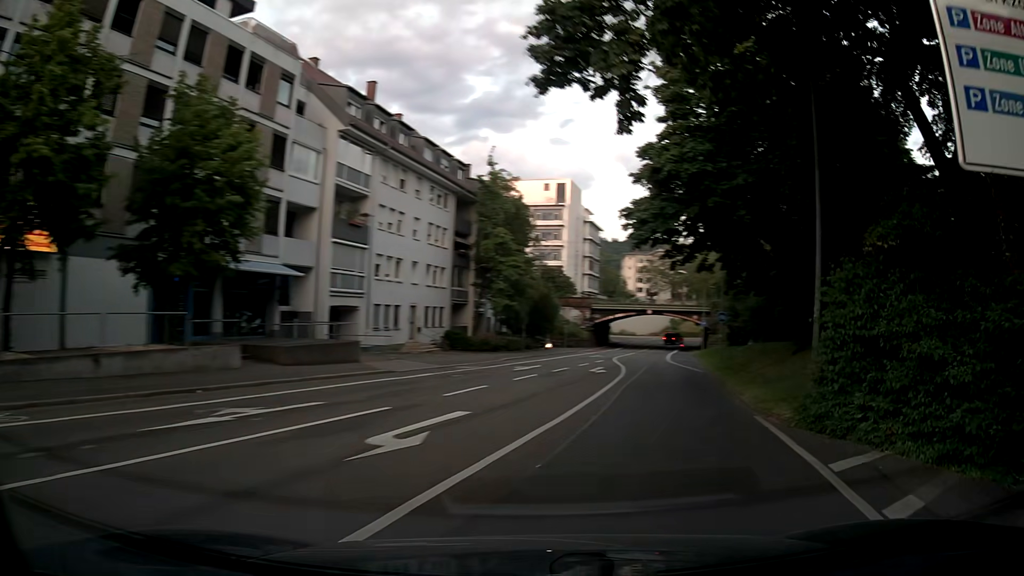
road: secondary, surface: asphalt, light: Day
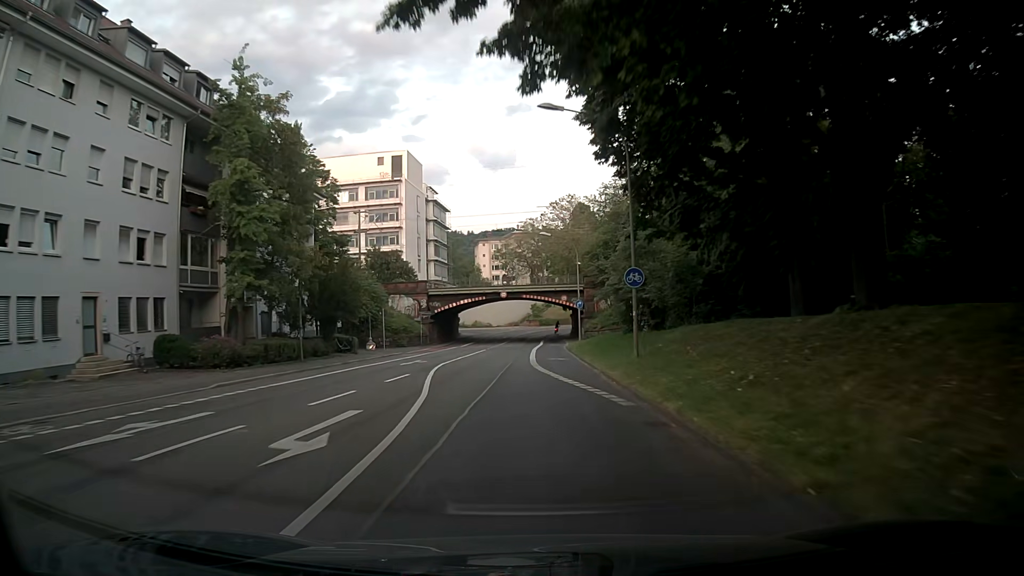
(+3.2, +19.9) m; +11°
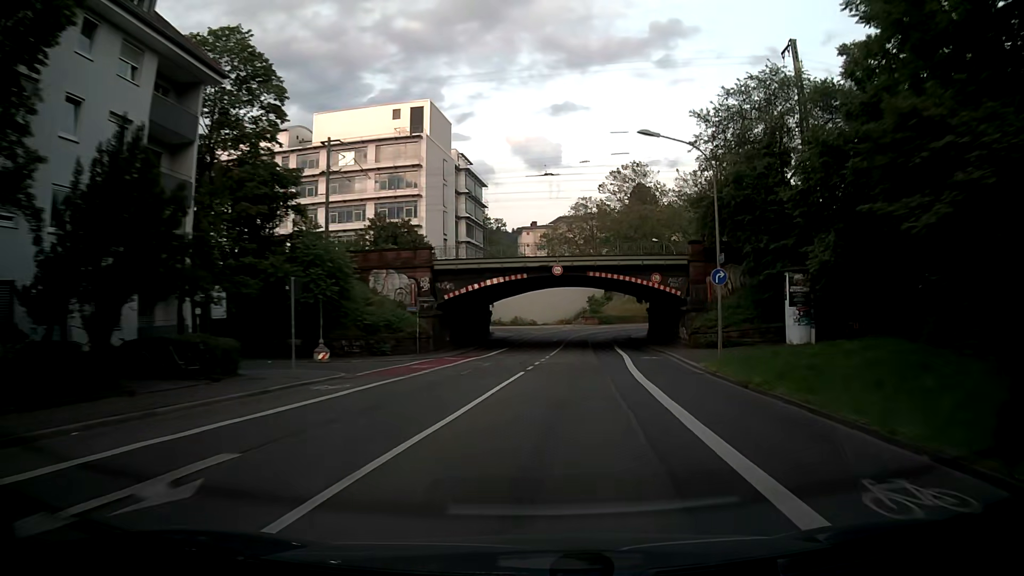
(-1.5, +26.3) m; -4°
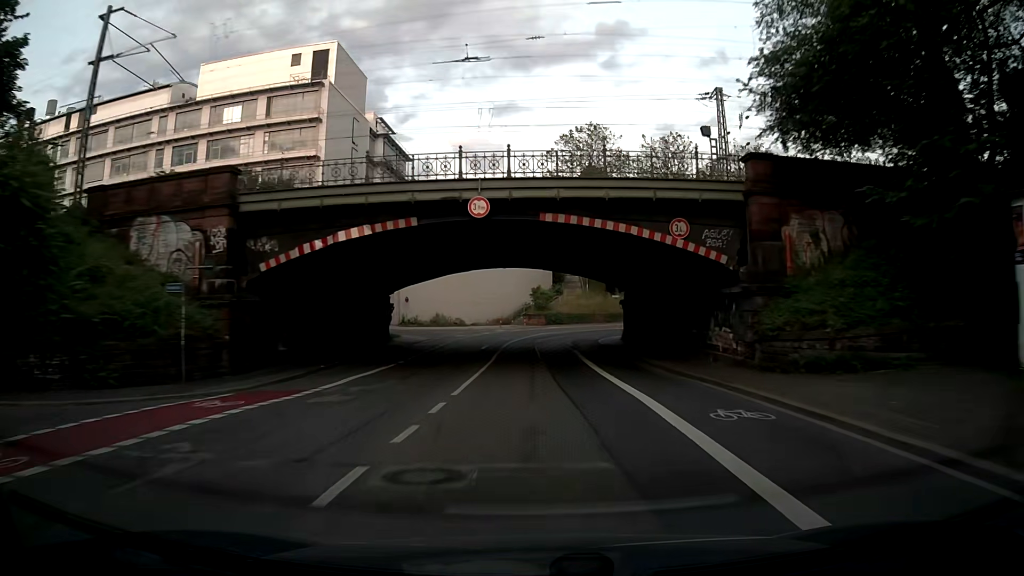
(+1.1, +20.8) m; +6°
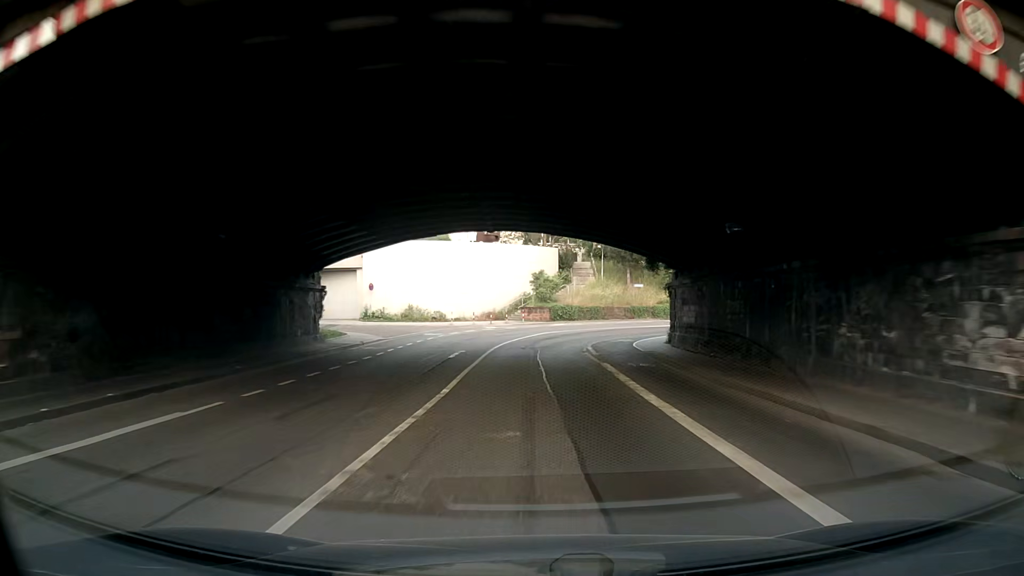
(-0.2, +15.0) m; 0°
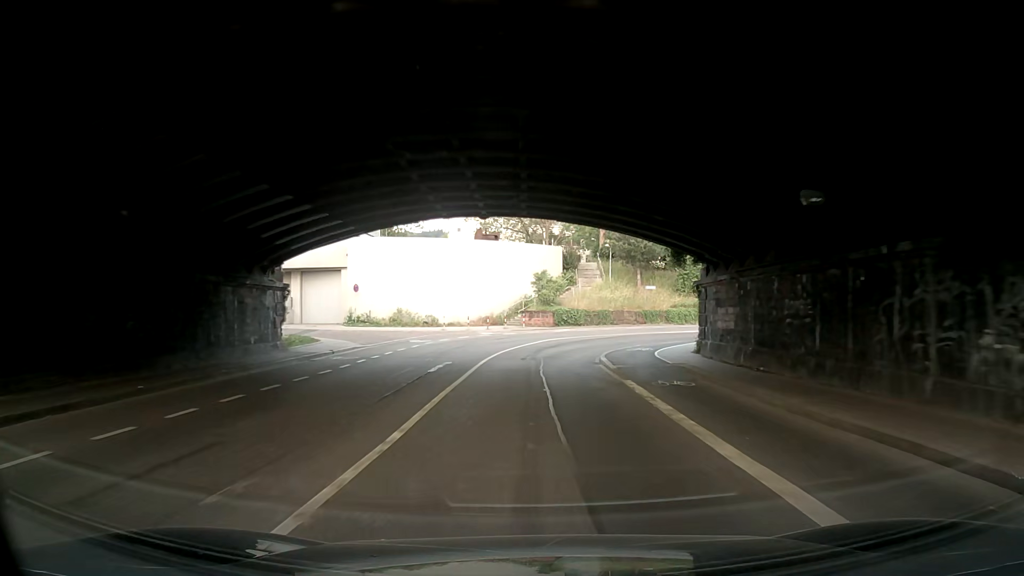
(-0.1, +4.9) m; 0°
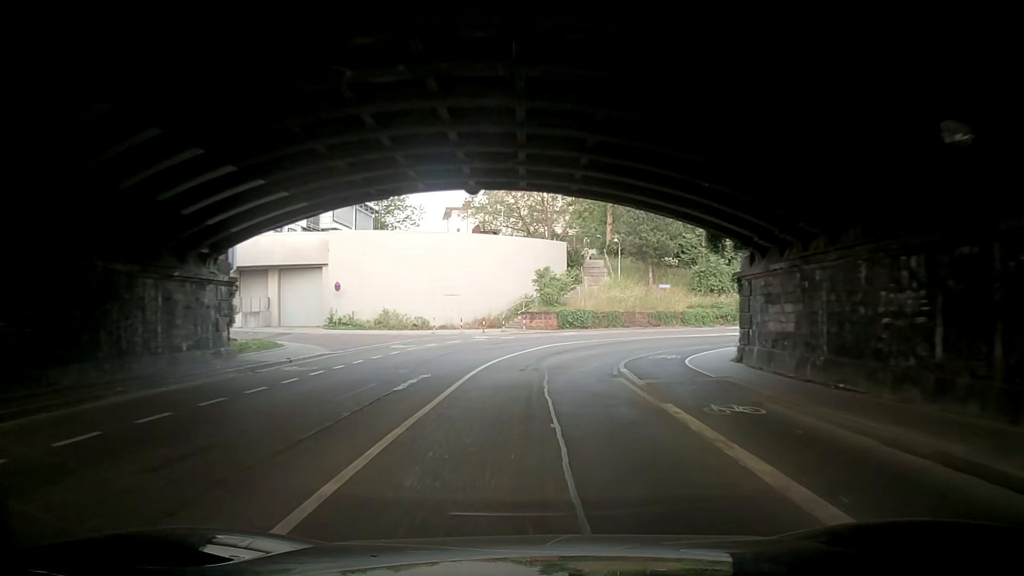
(-0.1, +4.8) m; 0°
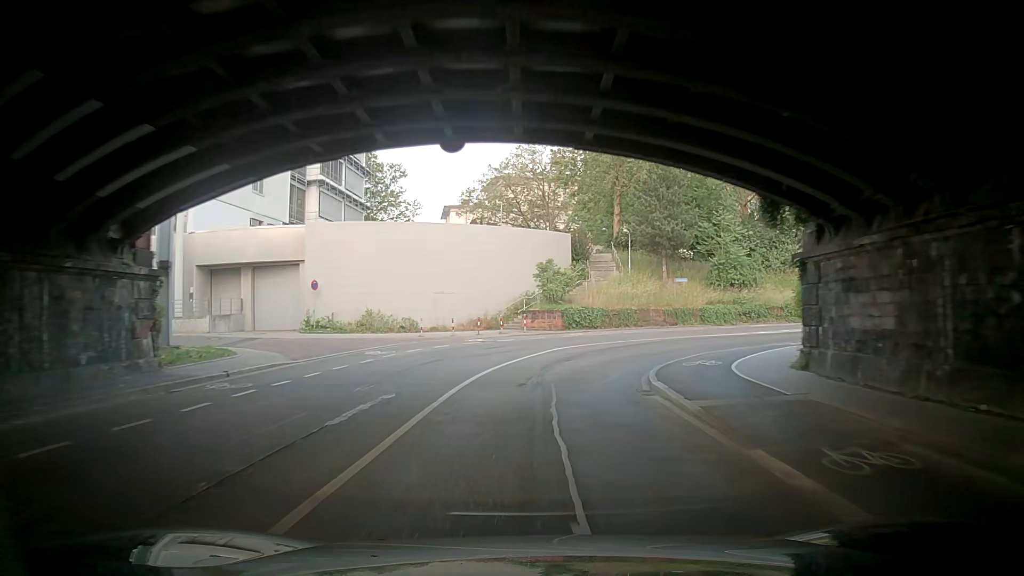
(+0.1, +4.7) m; +2°
